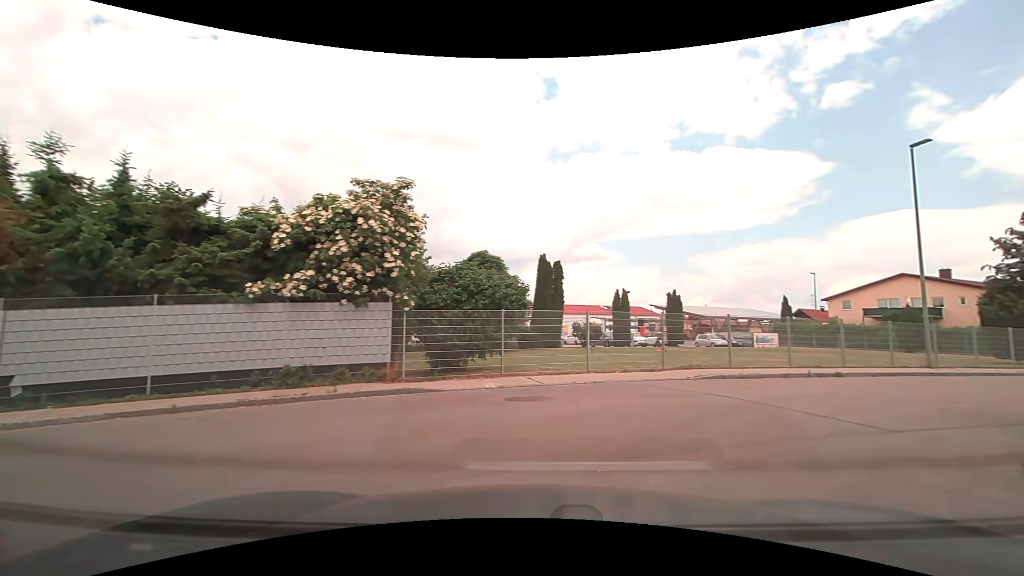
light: Day
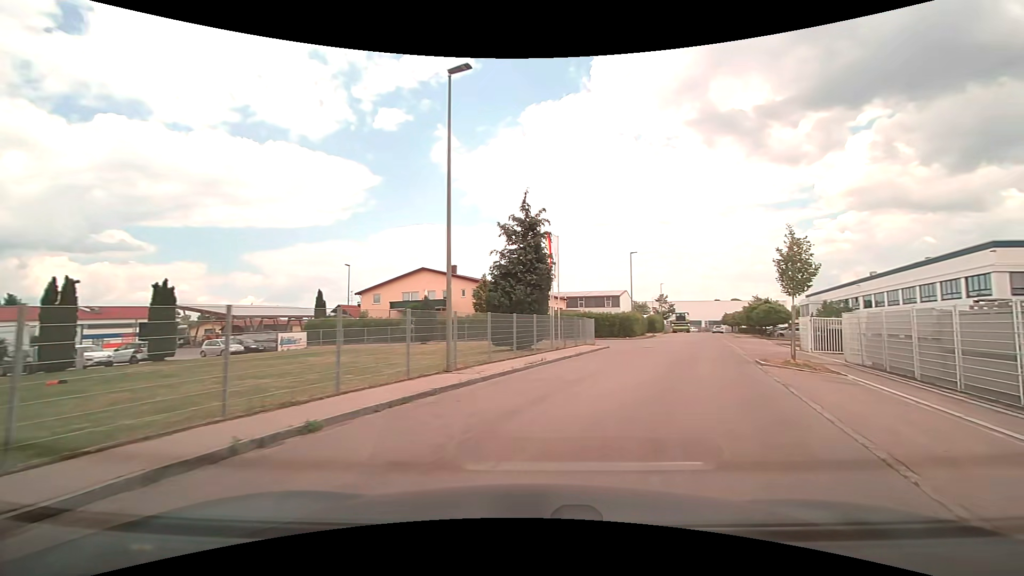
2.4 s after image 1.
(+4.7, +9.6) m; +48°
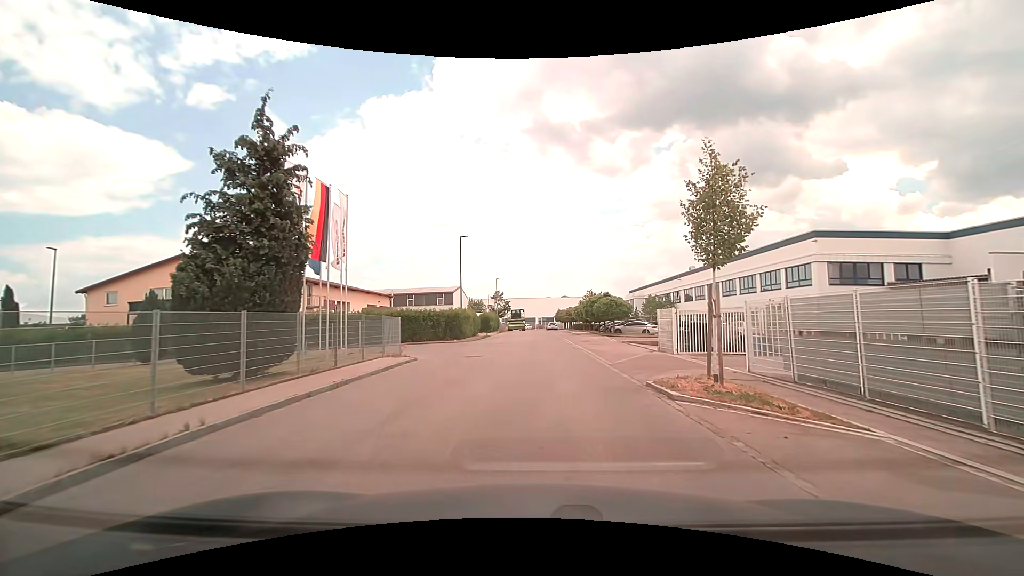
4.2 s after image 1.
(+2.2, +10.1) m; +19°
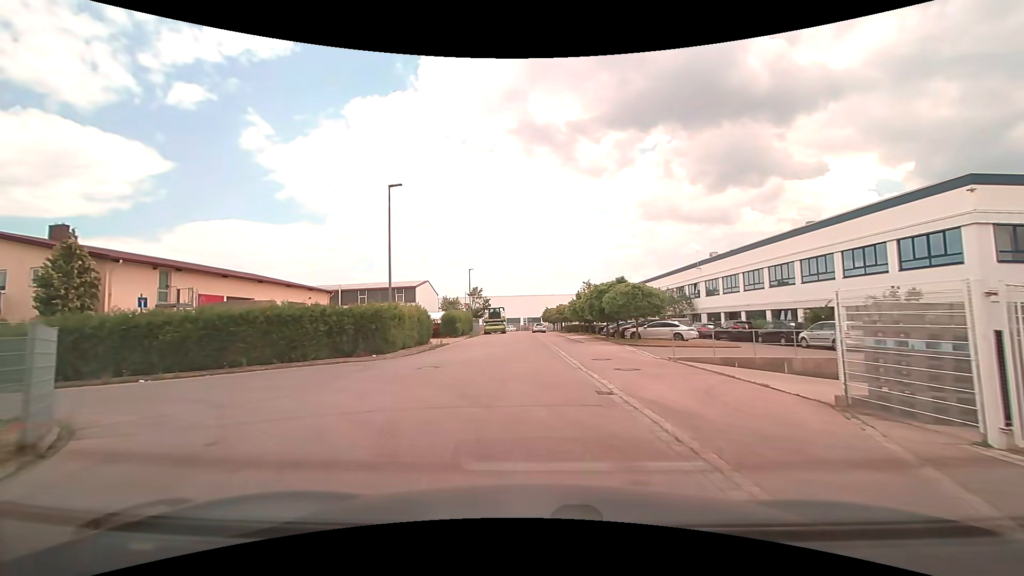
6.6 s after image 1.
(+0.5, +16.5) m; +2°
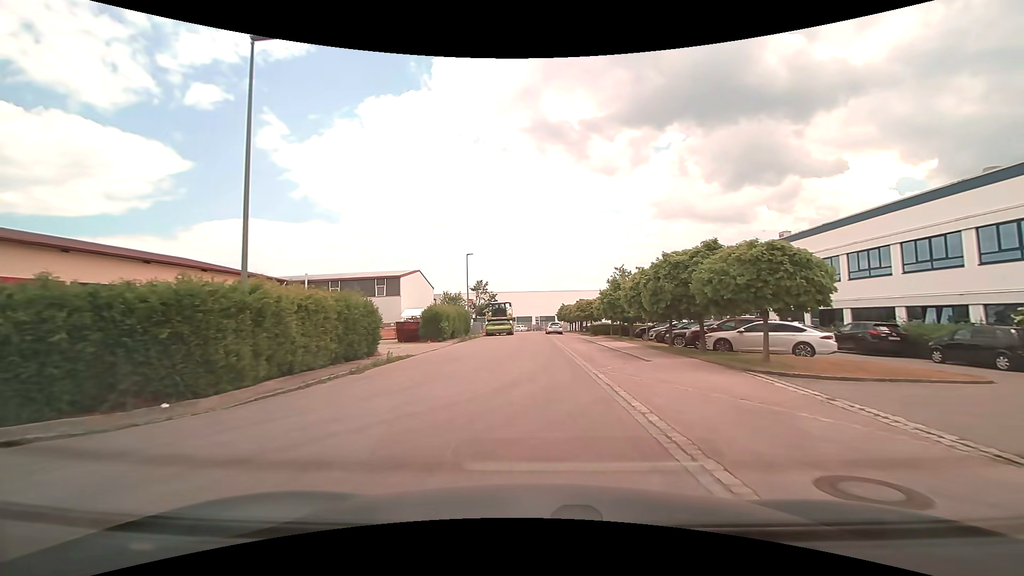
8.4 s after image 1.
(-0.1, +14.1) m; -1°
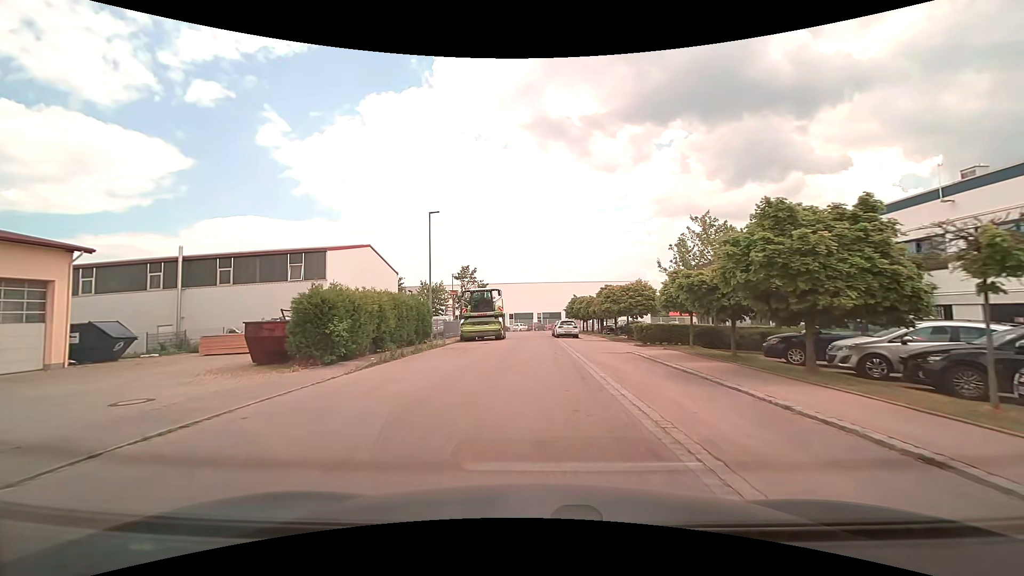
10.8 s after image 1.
(-0.1, +19.8) m; 0°
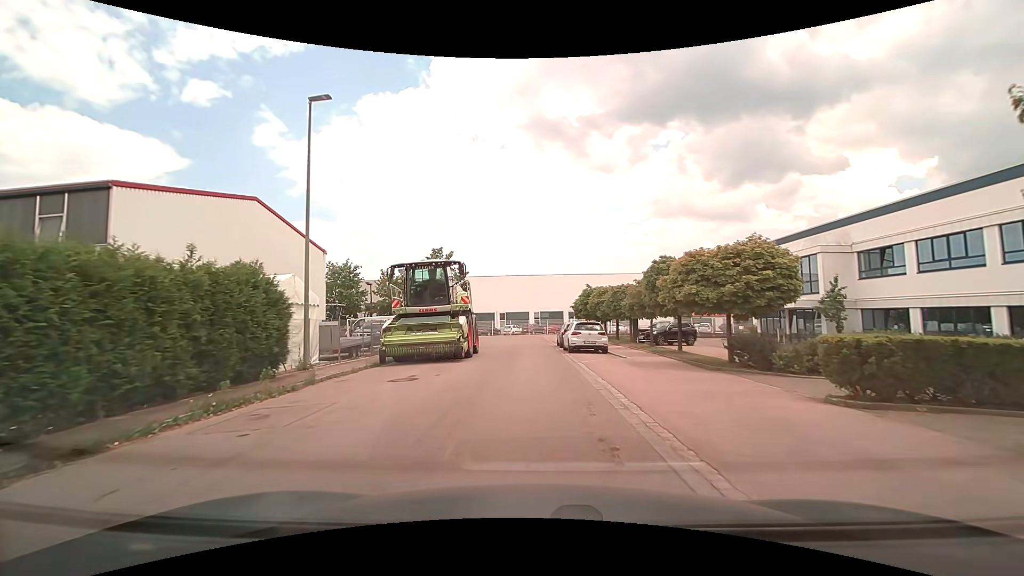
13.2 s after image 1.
(0.0, +17.6) m; 0°
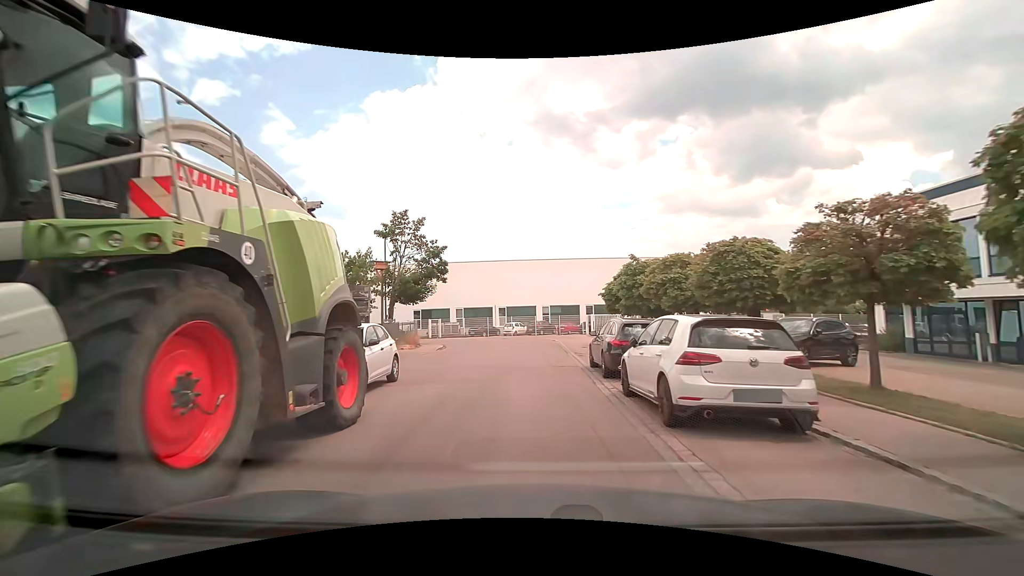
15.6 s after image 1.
(-0.1, +16.1) m; -1°
(0, +10) (0, +20) (0, +30) (-2, +40) (-8, +48) (-17, +50) (-27, +49) (-37, +48) (-47, +48) (-57, +49) m
